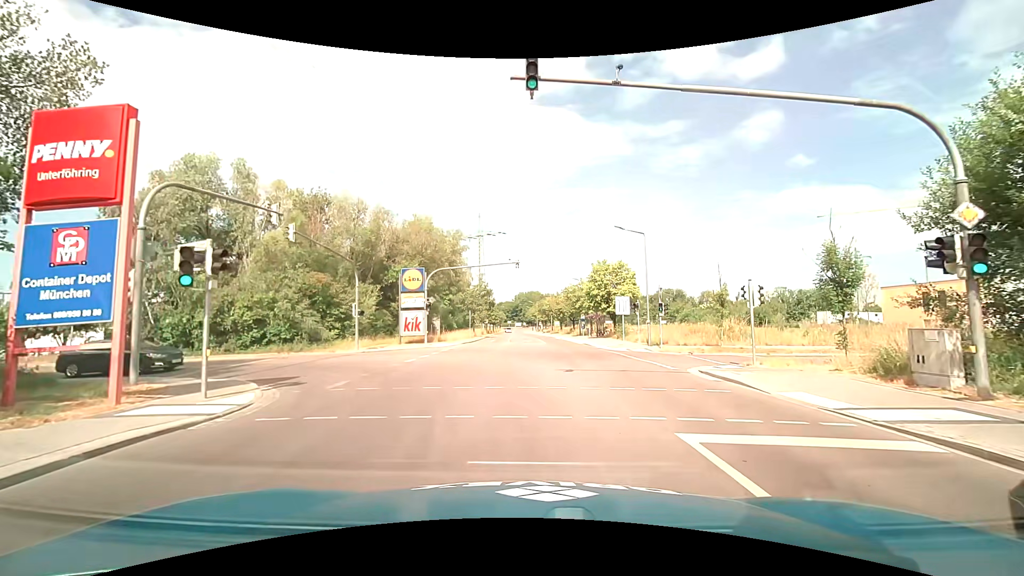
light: Day
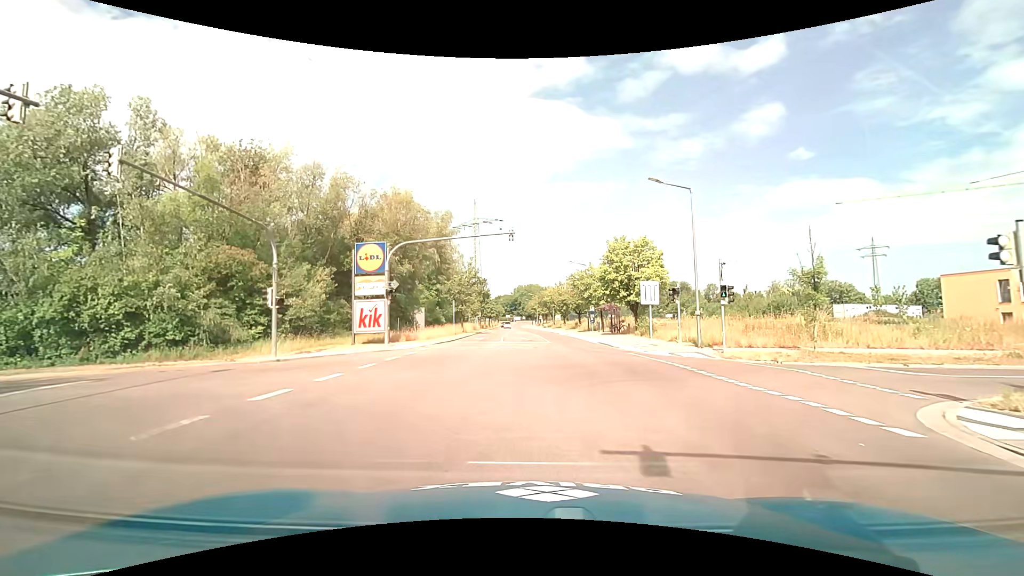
(+0.1, +11.1) m; 0°
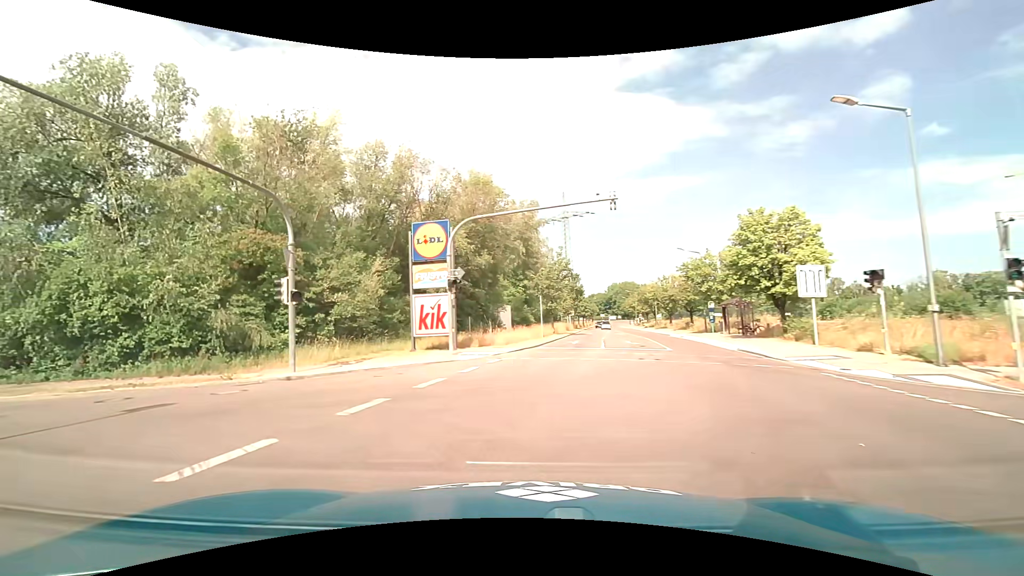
(-0.3, +7.8) m; -9°
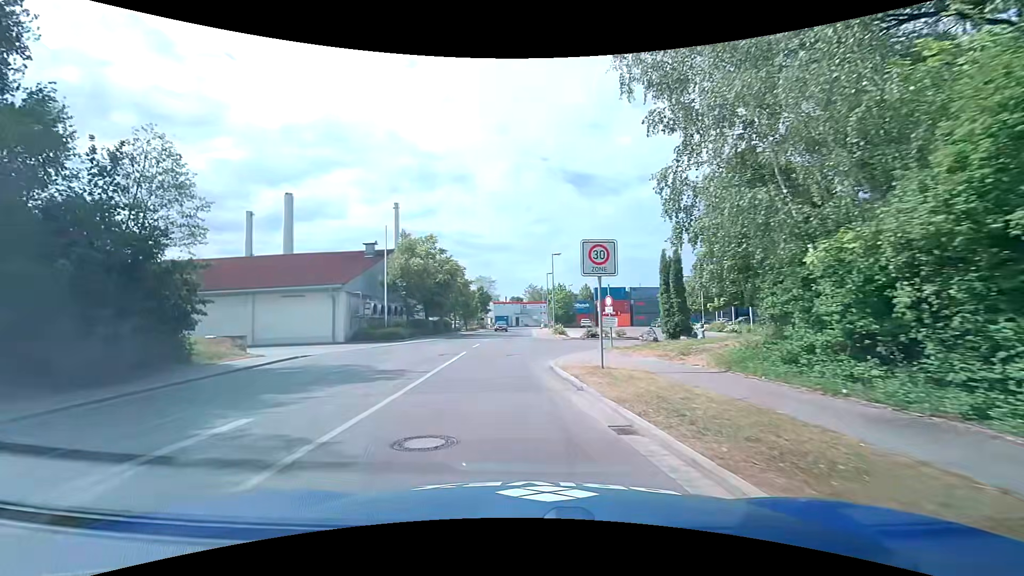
(-11.3, +13.2) m; -78°
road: residential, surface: asphalt
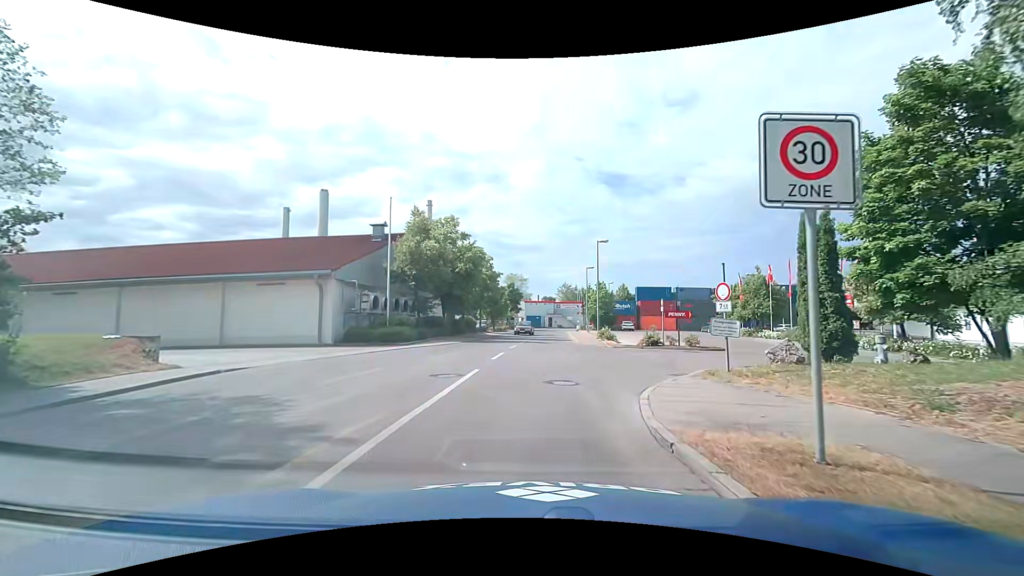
(-0.6, +7.8) m; -5°
